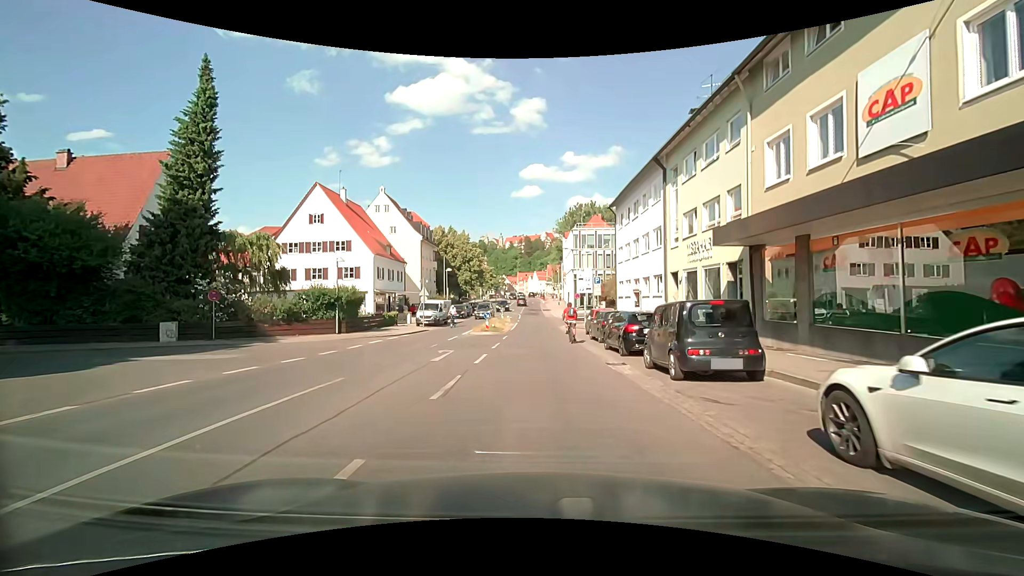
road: secondary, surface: asphalt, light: Day
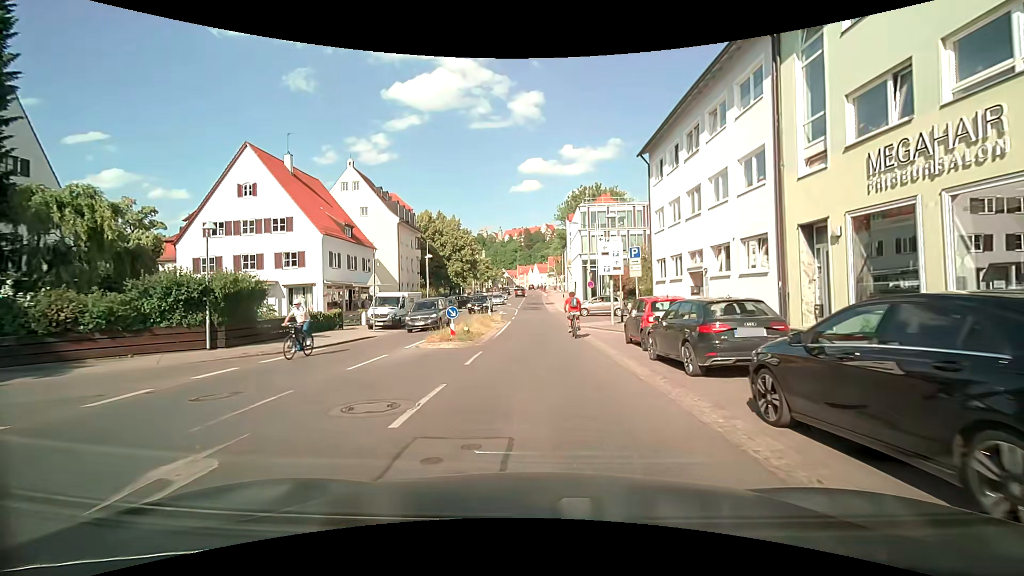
(0.0, +13.2) m; 0°
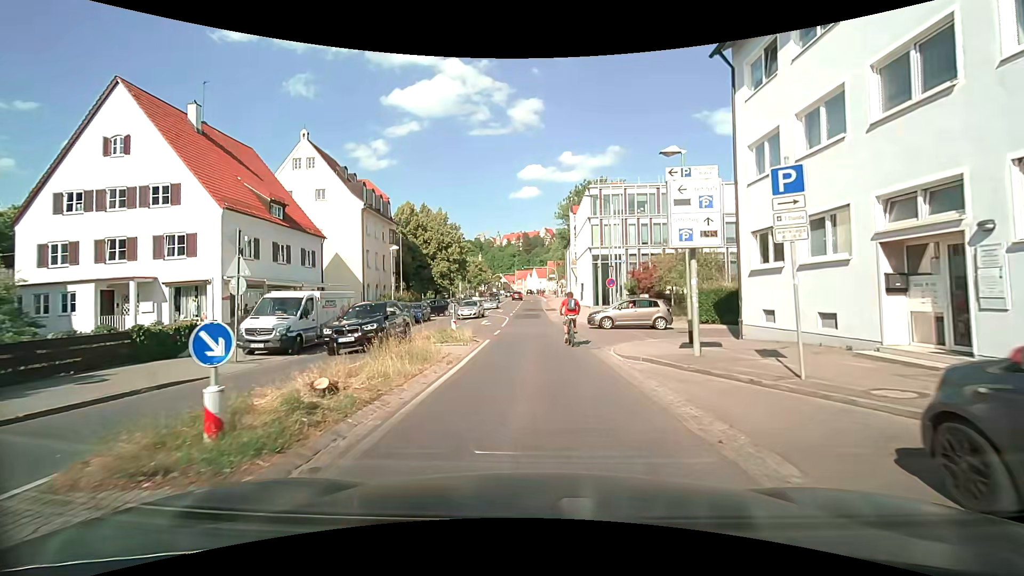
(0.0, +13.1) m; 0°
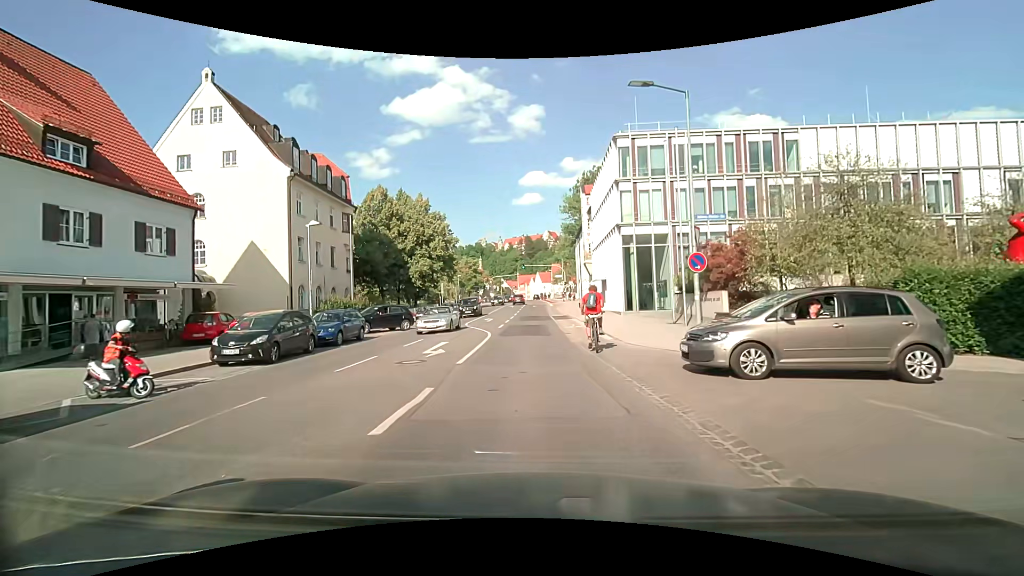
(-0.1, +16.3) m; -1°
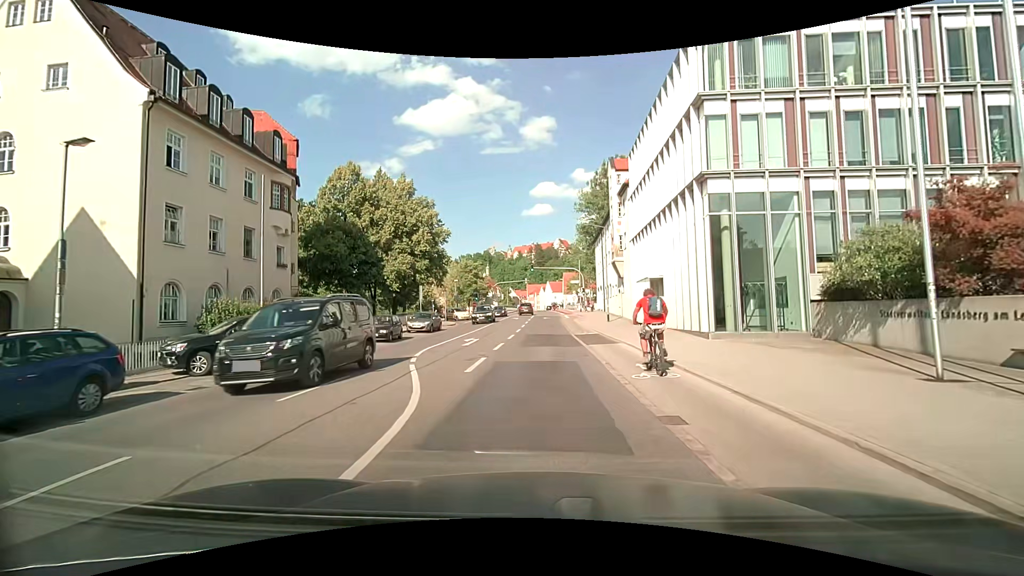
(-0.2, +15.1) m; -1°
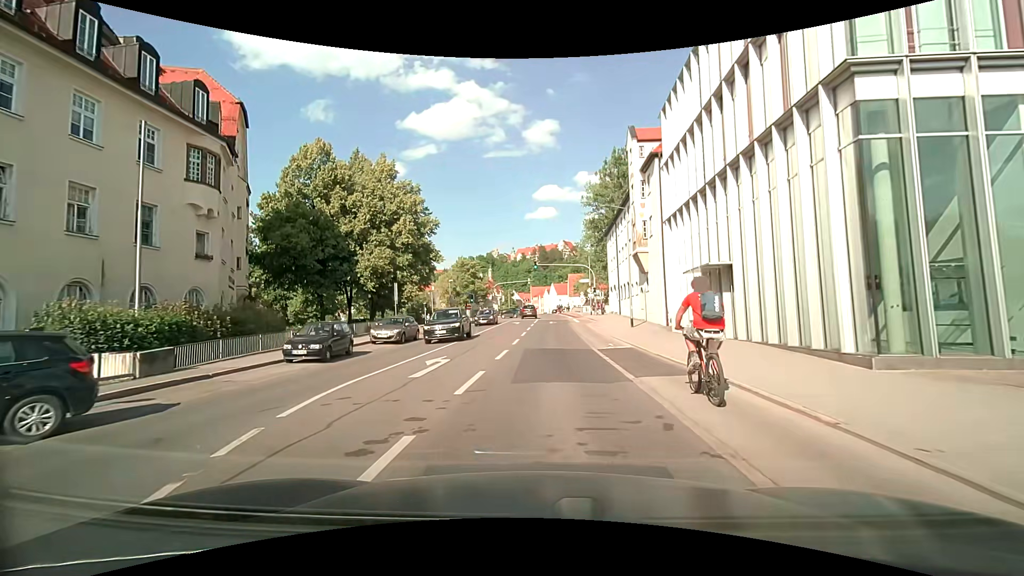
(0.0, +8.7) m; 0°
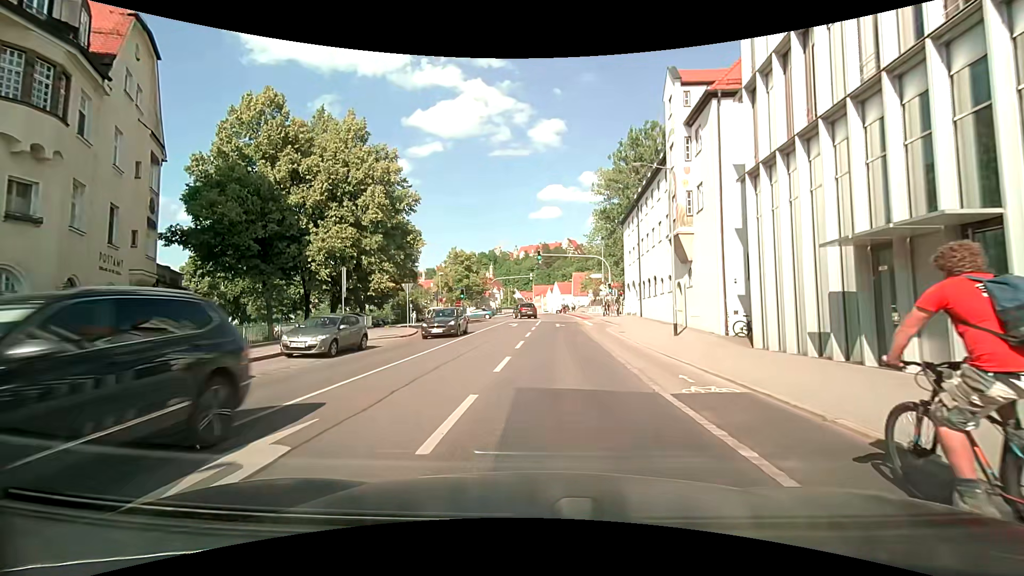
(-0.1, +9.7) m; +1°
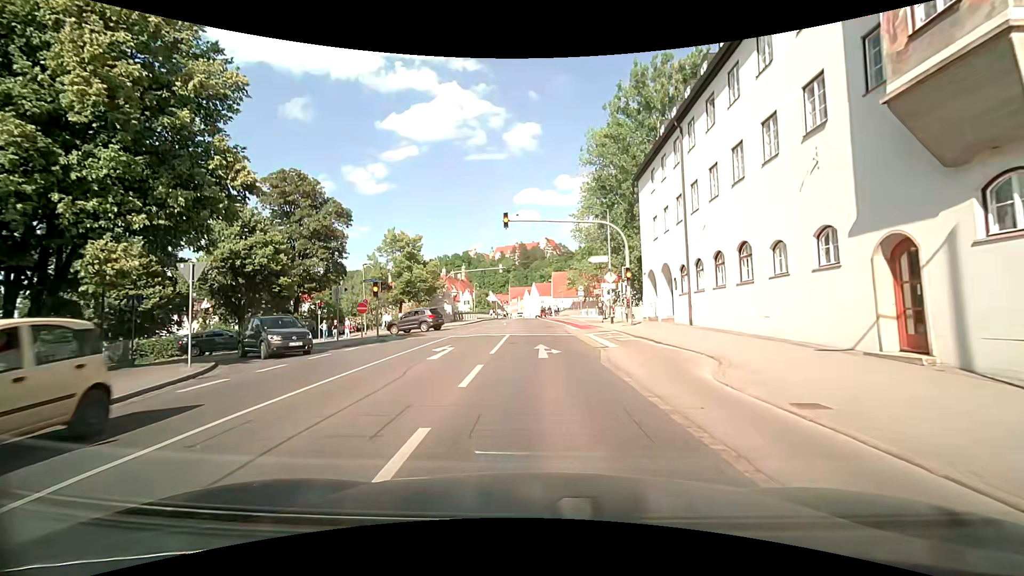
(+0.3, +20.0) m; +2°
(0, +10) (0, +20) (0, +30) (0, +40) (-1, +50) (-1, +60) (-1, +70) (-1, +80) (-1, +90) (0, +100) m
